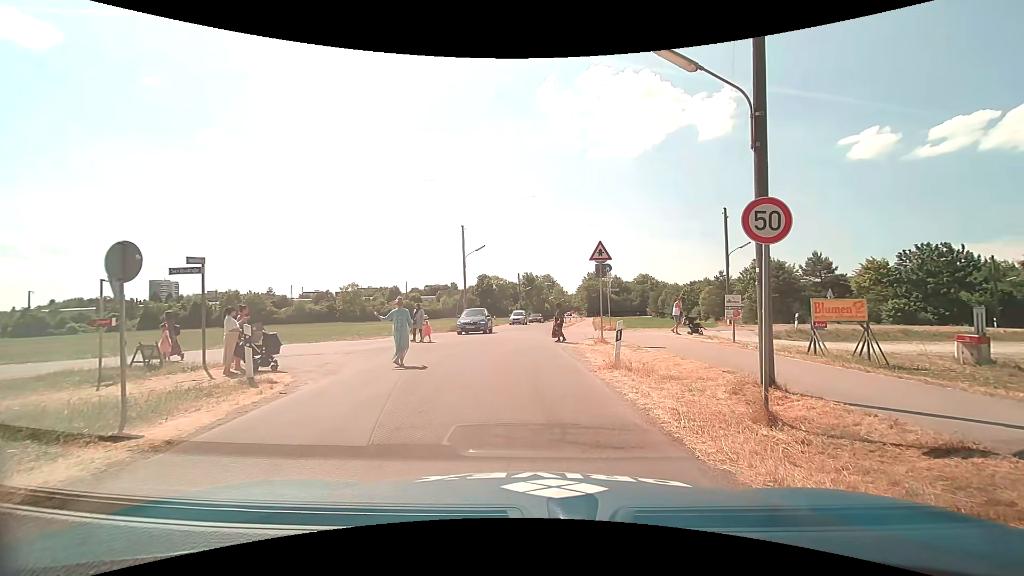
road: unclassified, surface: asphalt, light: Day
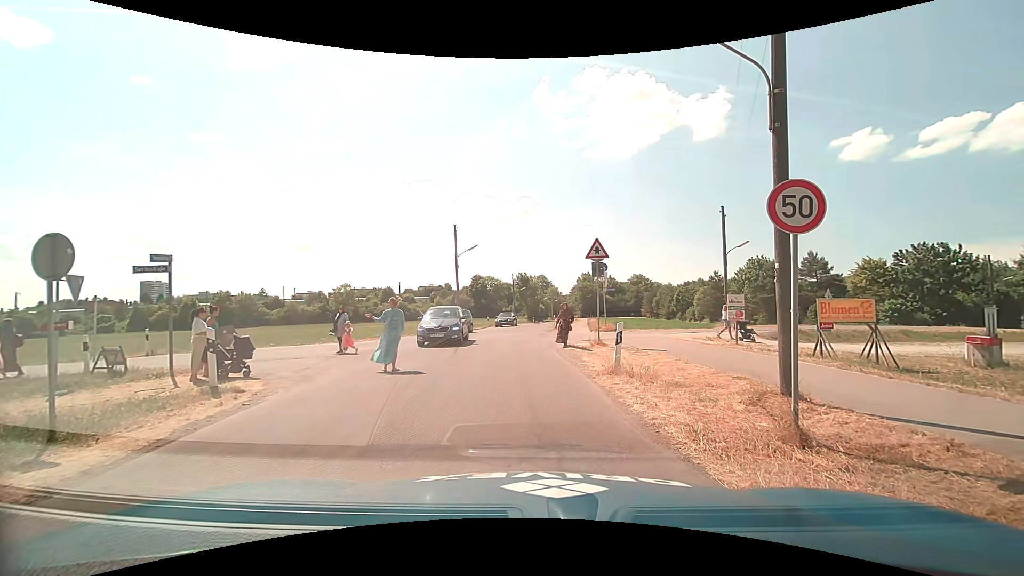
(0.0, +0.9) m; 0°
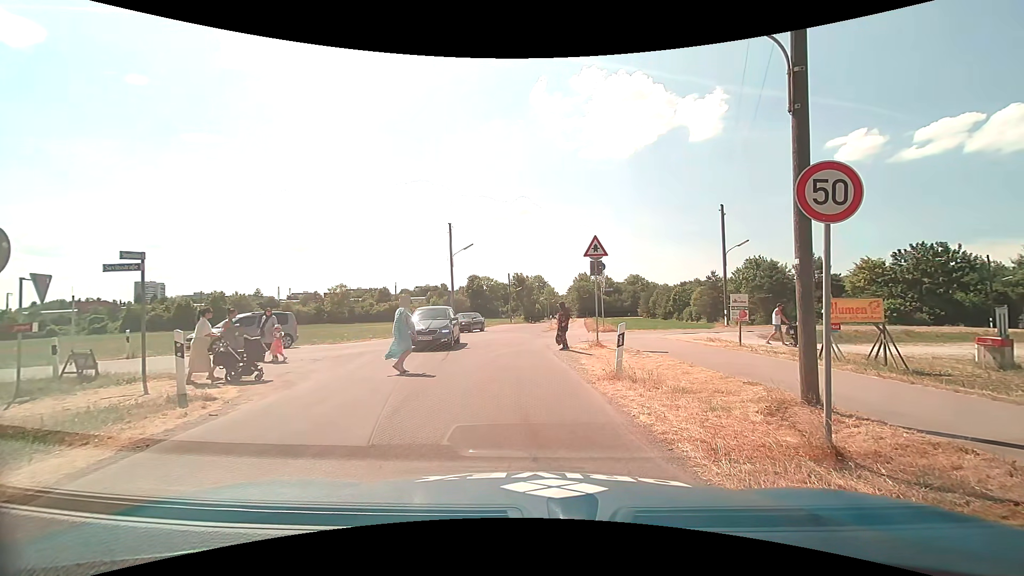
(0.0, +0.7) m; 0°
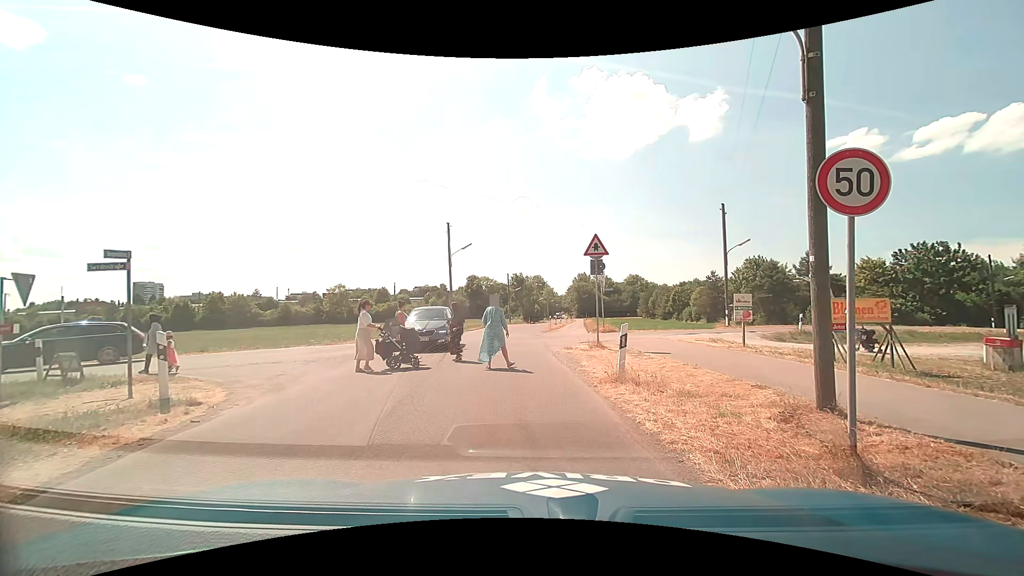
(0.0, +0.4) m; 0°
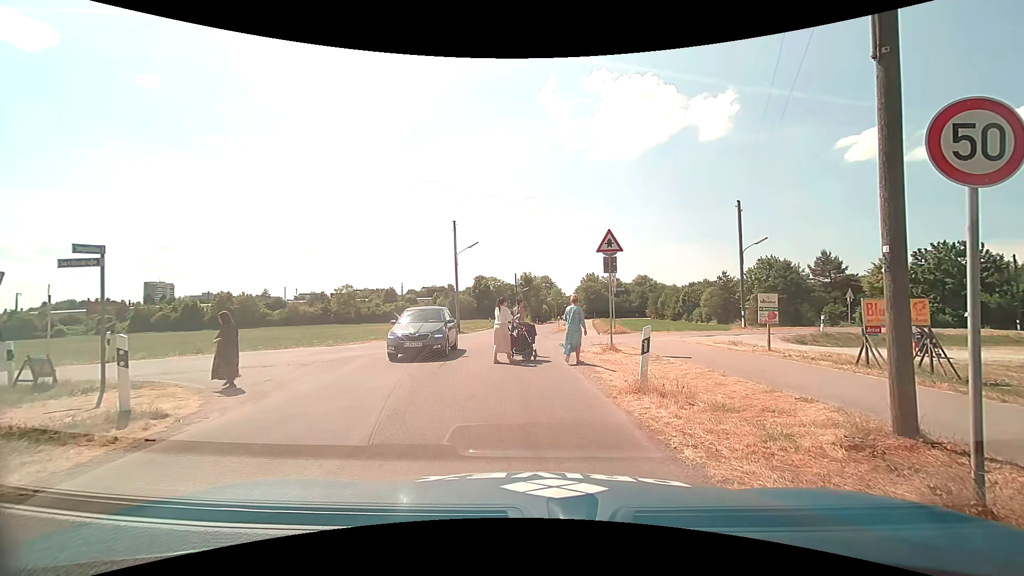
(0.0, +1.1) m; 0°
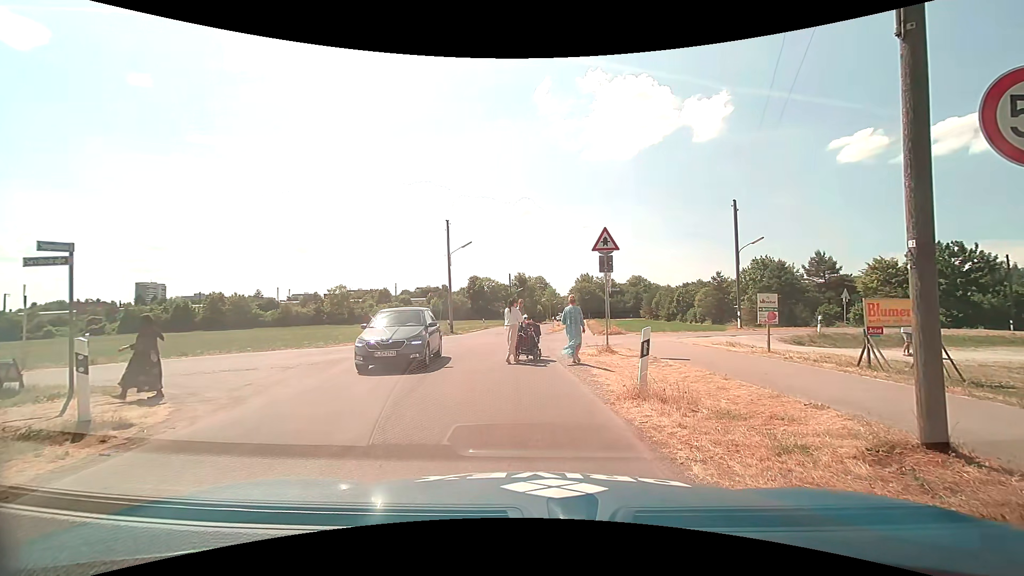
(0.0, +0.5) m; 0°
